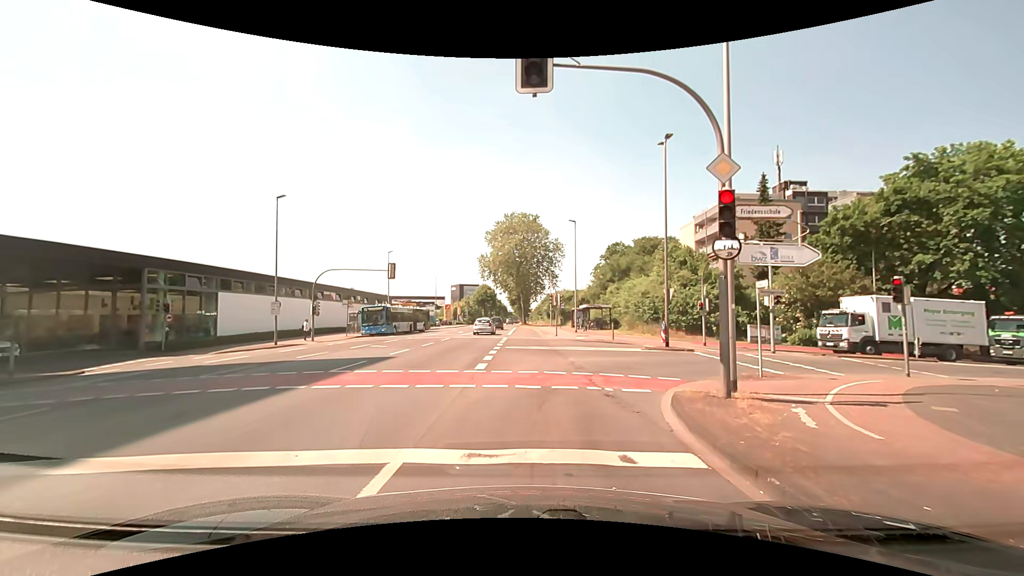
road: secondary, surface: asphalt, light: Day
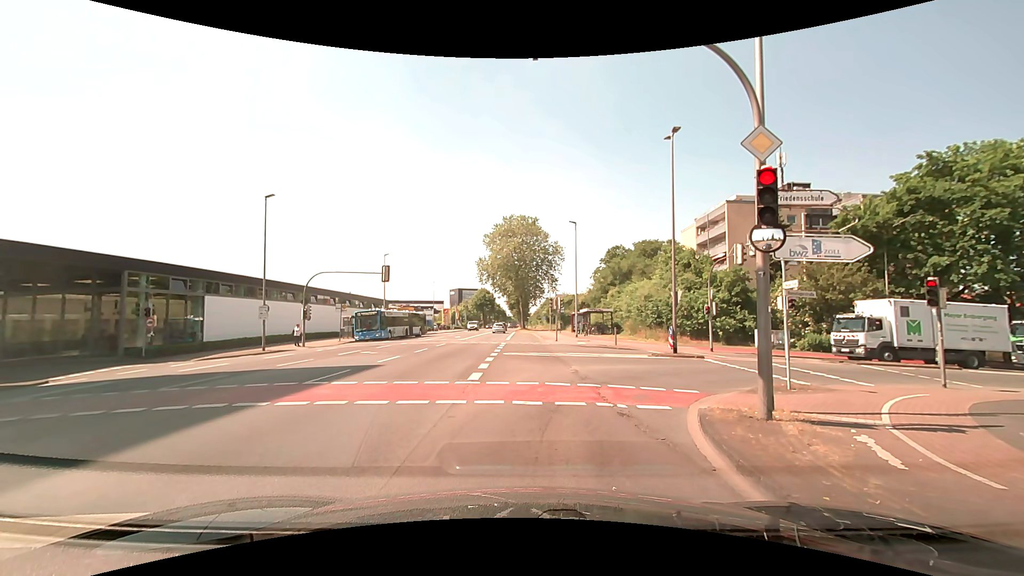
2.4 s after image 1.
(0.0, +1.4) m; +1°
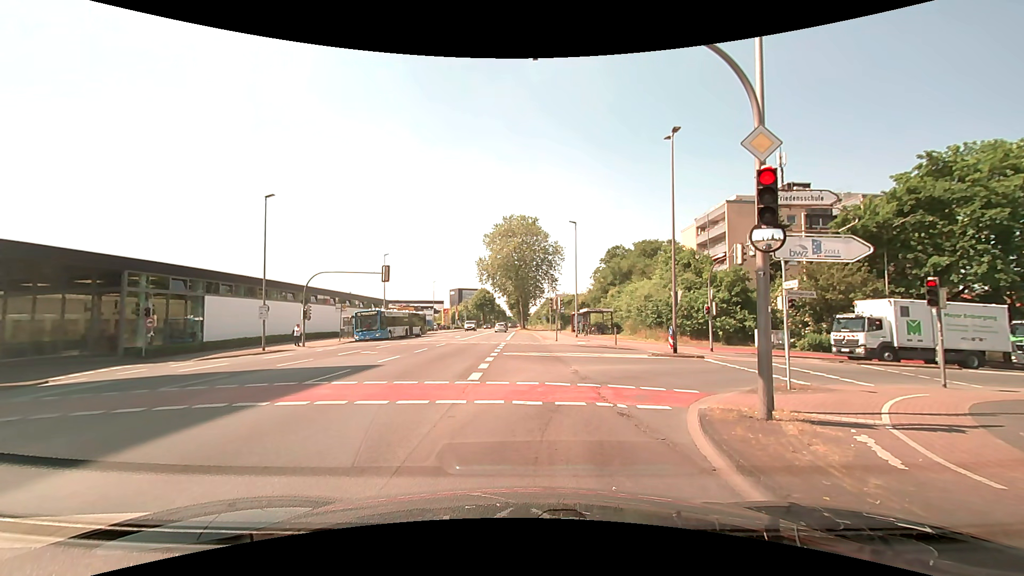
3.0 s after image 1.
(0.0, 0.0) m; 0°
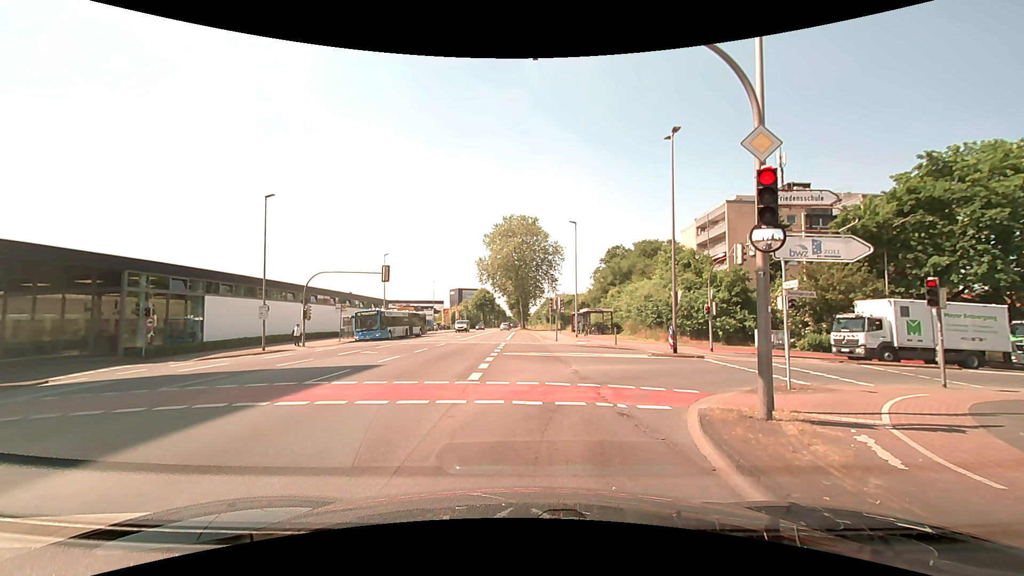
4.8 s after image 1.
(0.0, 0.0) m; 0°
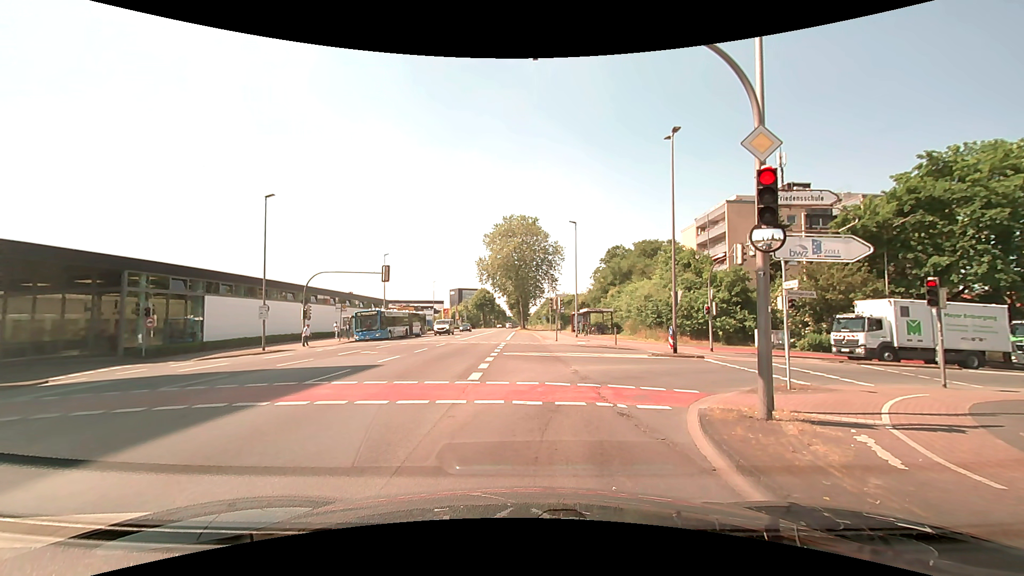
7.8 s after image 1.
(0.0, 0.0) m; 0°
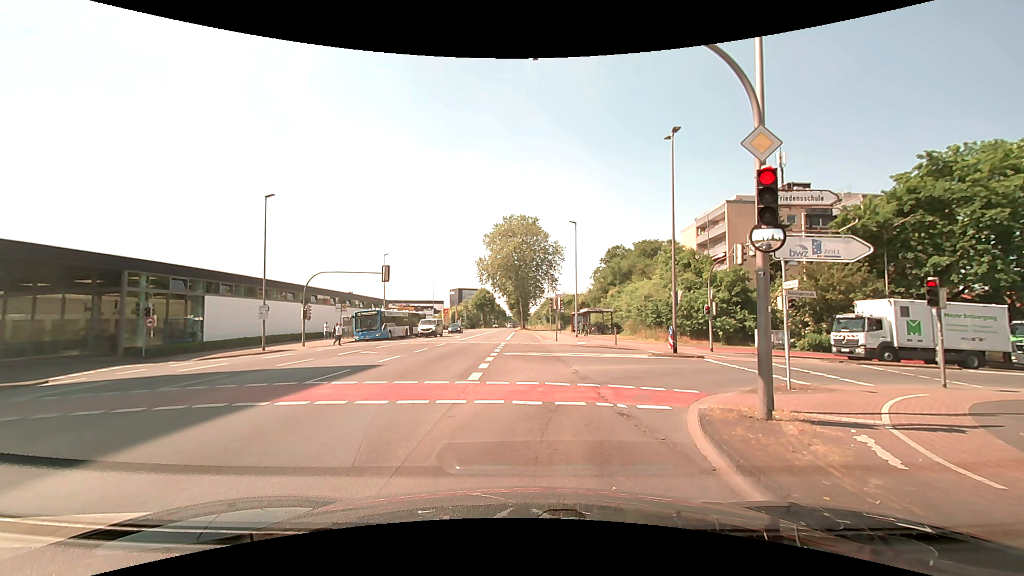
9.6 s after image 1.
(0.0, 0.0) m; 0°
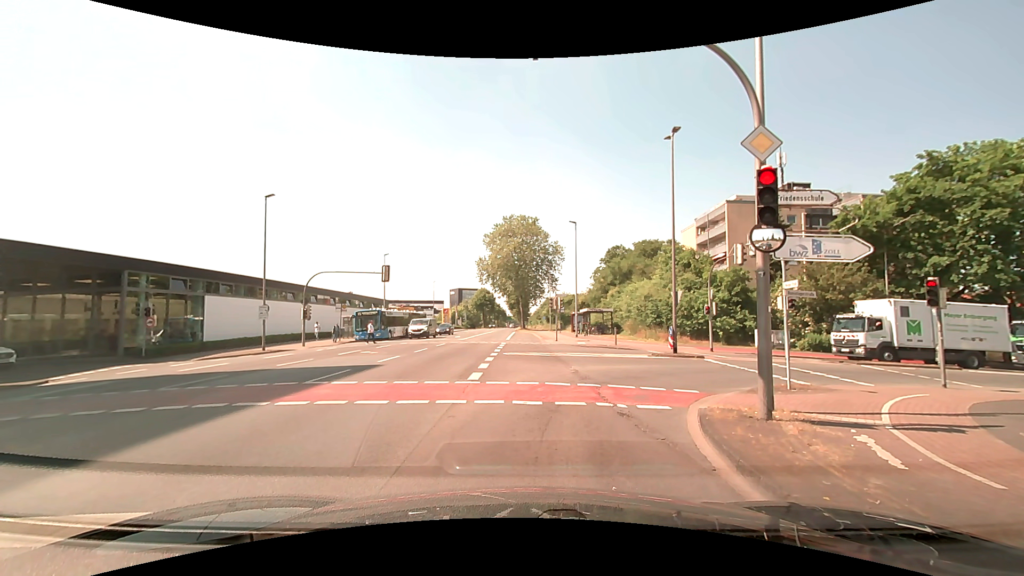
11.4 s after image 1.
(0.0, 0.0) m; 0°
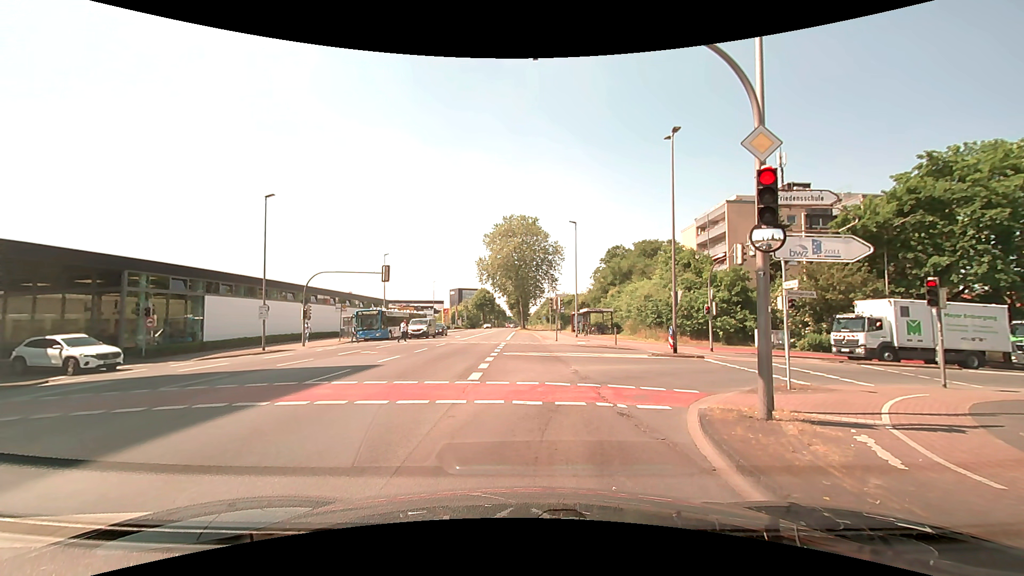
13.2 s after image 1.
(0.0, 0.0) m; 0°
(0, +10) (+4, +19) (+13, +23) (+22, +25) (+32, +27) (+42, +29) (+52, +31) (+61, +34) (+71, +36) (+81, +39) m
